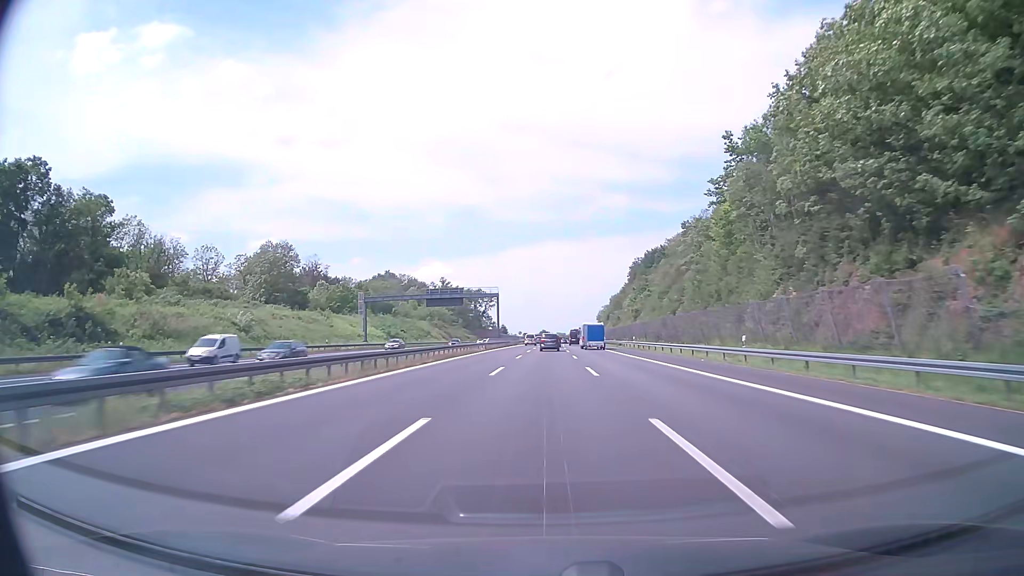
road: motorway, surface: asphalt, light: Day
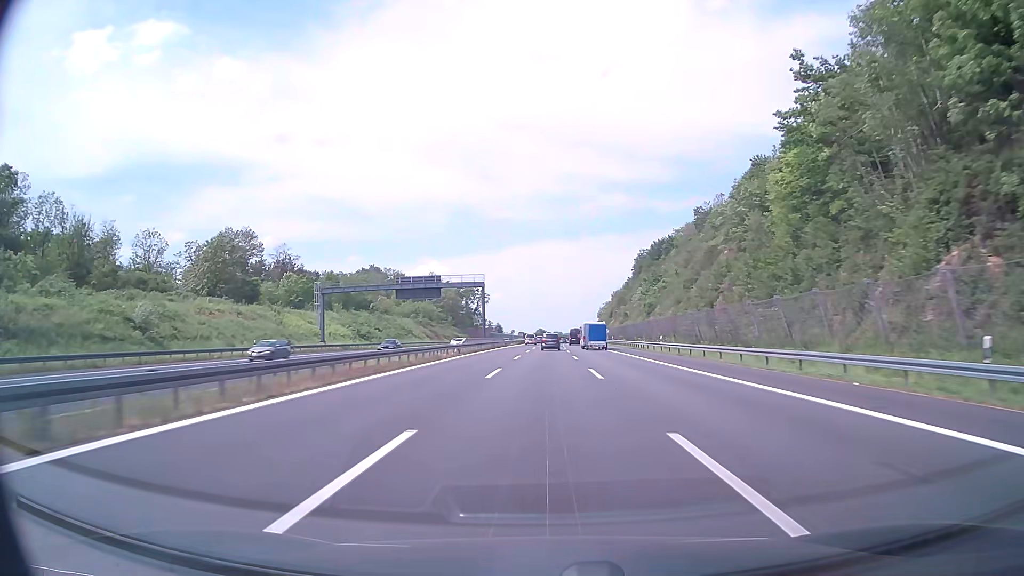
(0.0, +19.4) m; 0°
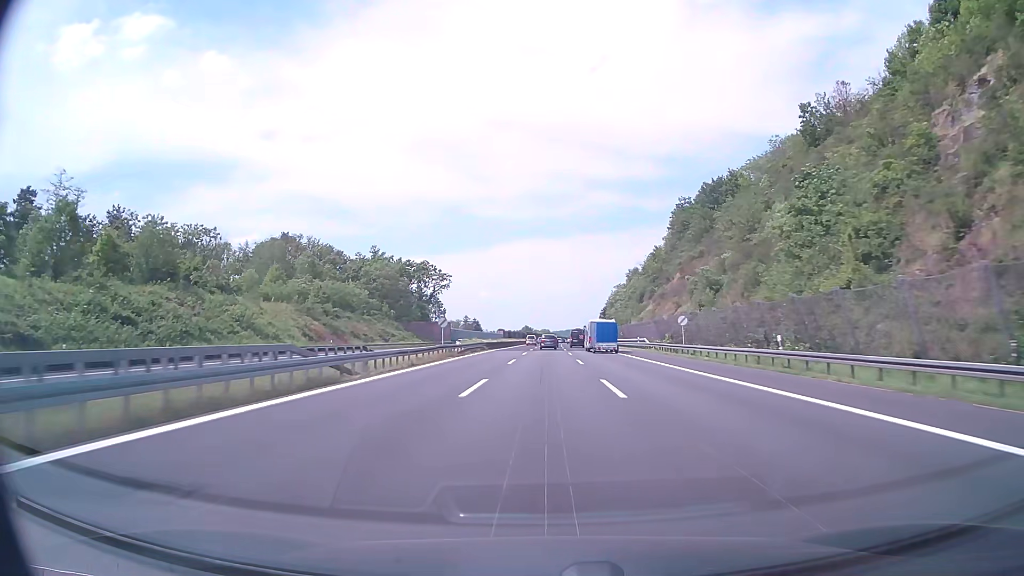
(+0.7, +77.6) m; +1°
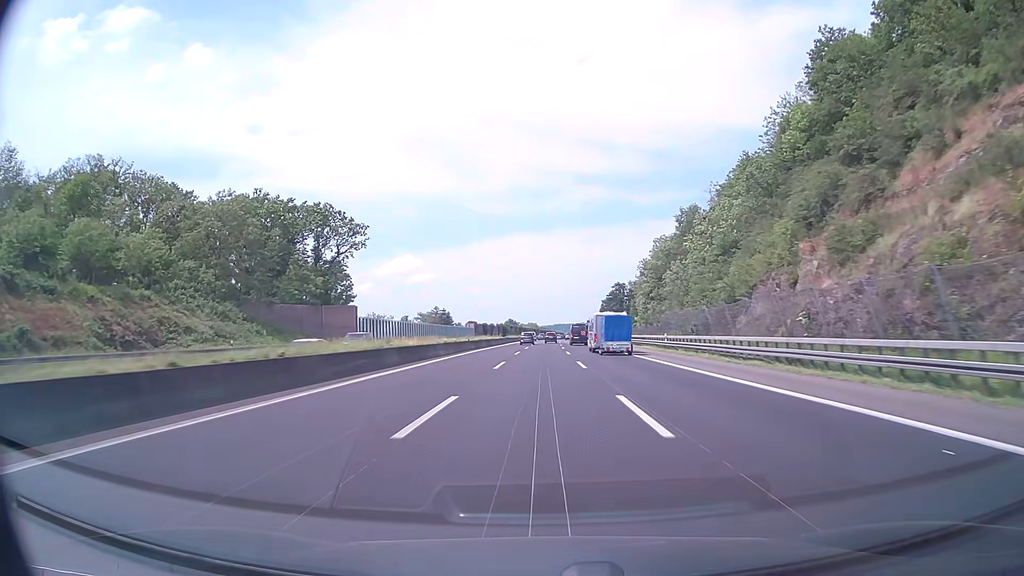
(+0.7, +77.6) m; +1°
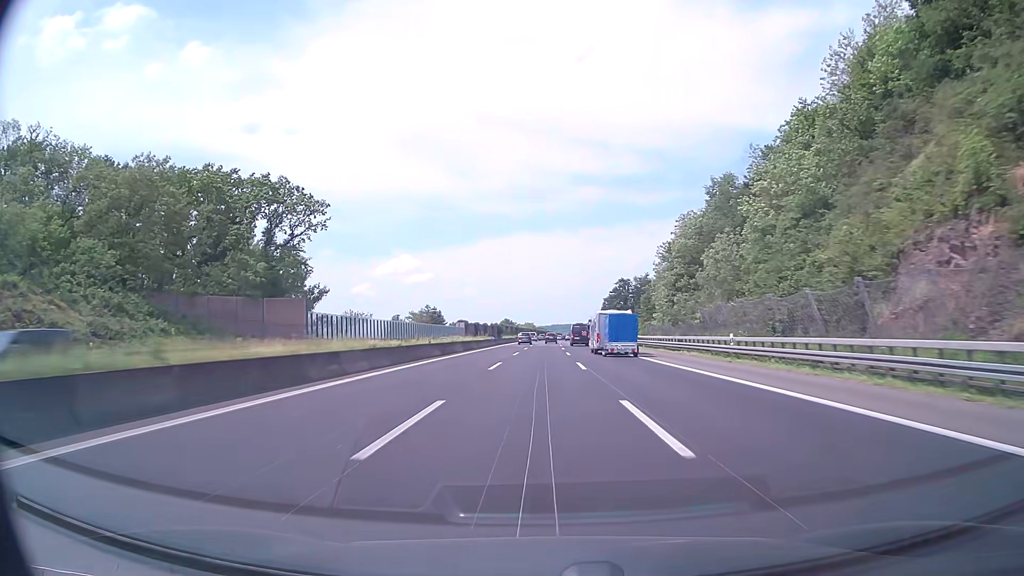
(0.0, +19.4) m; 0°
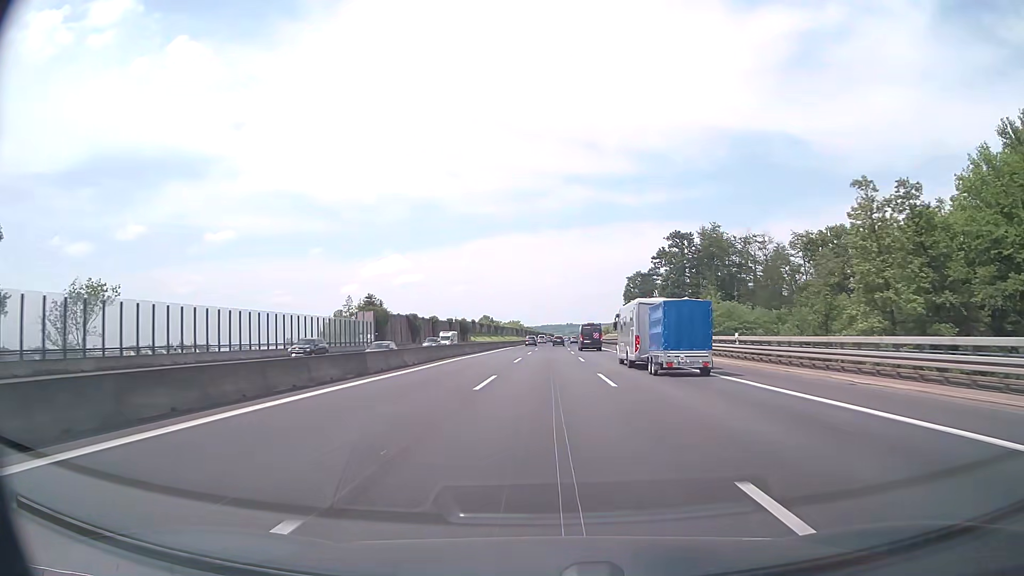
(+0.6, +97.0) m; +1°
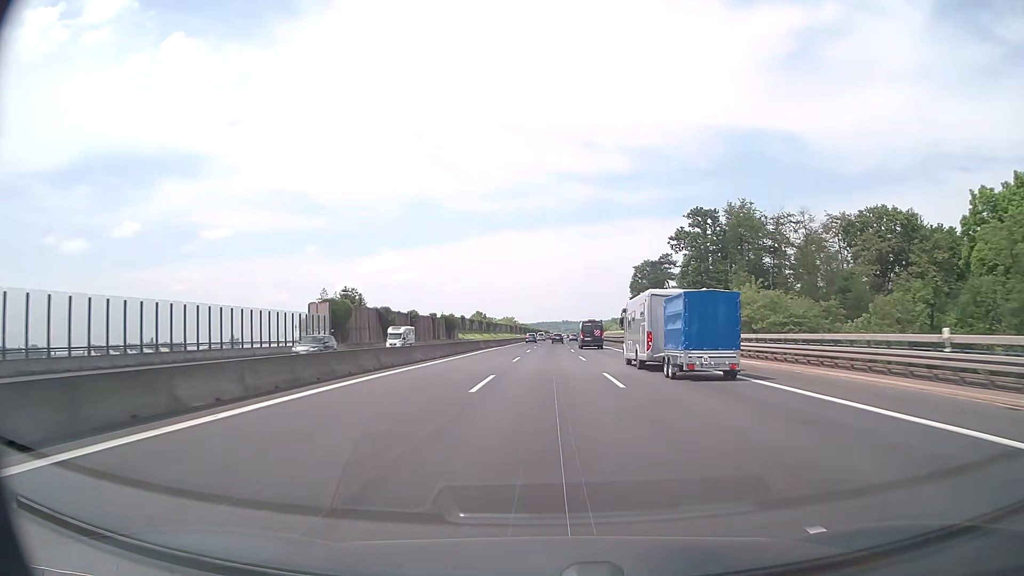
(+0.1, +19.4) m; 0°
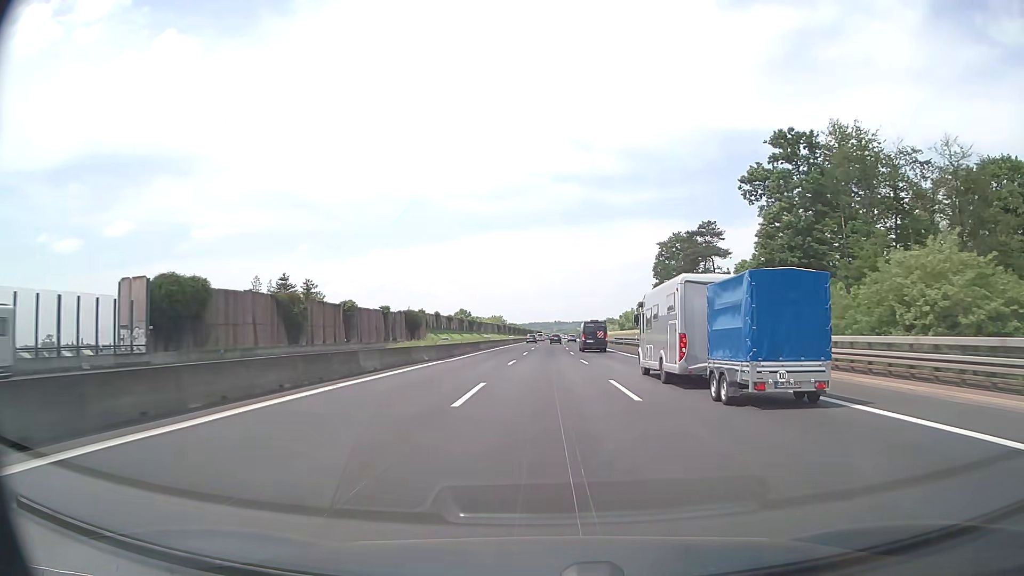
(+0.2, +38.8) m; +1°
(0, +10) (0, +20) (0, +30) (0, +40) (0, +50) (0, +60) (0, +70) (+1, +80) (+1, +90) (+1, +100) m
